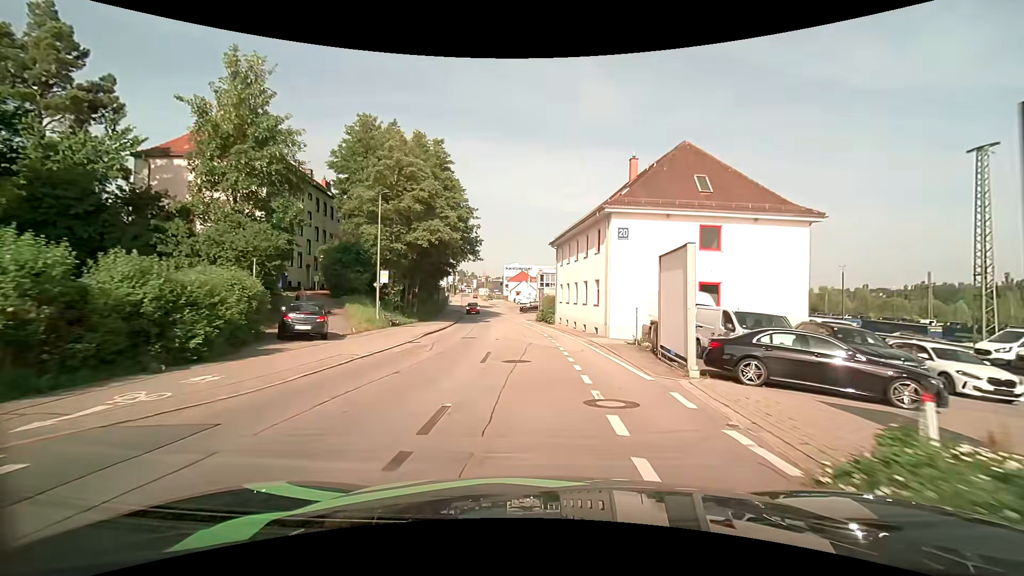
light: Day
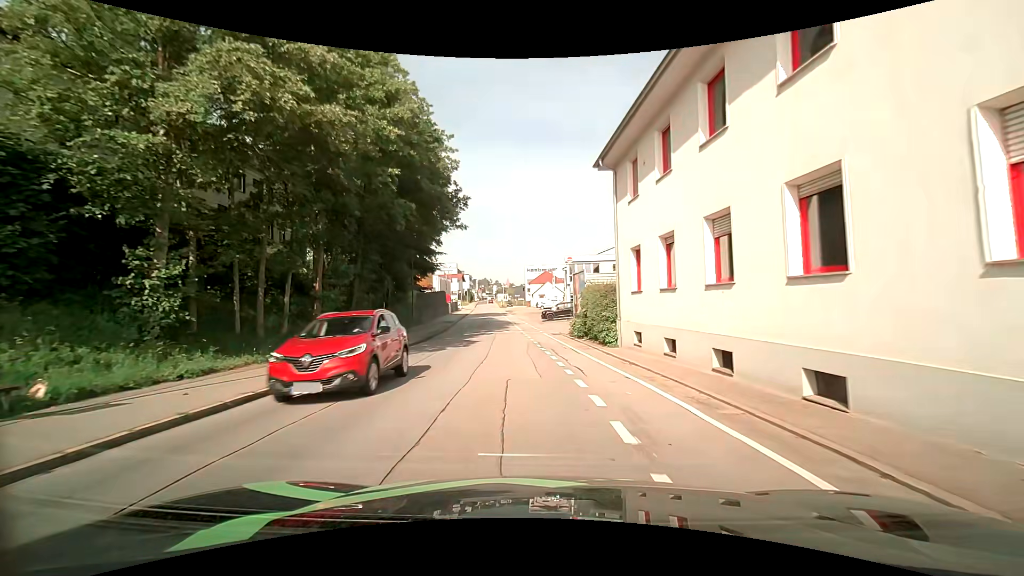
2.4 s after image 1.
(-0.6, +25.9) m; -3°
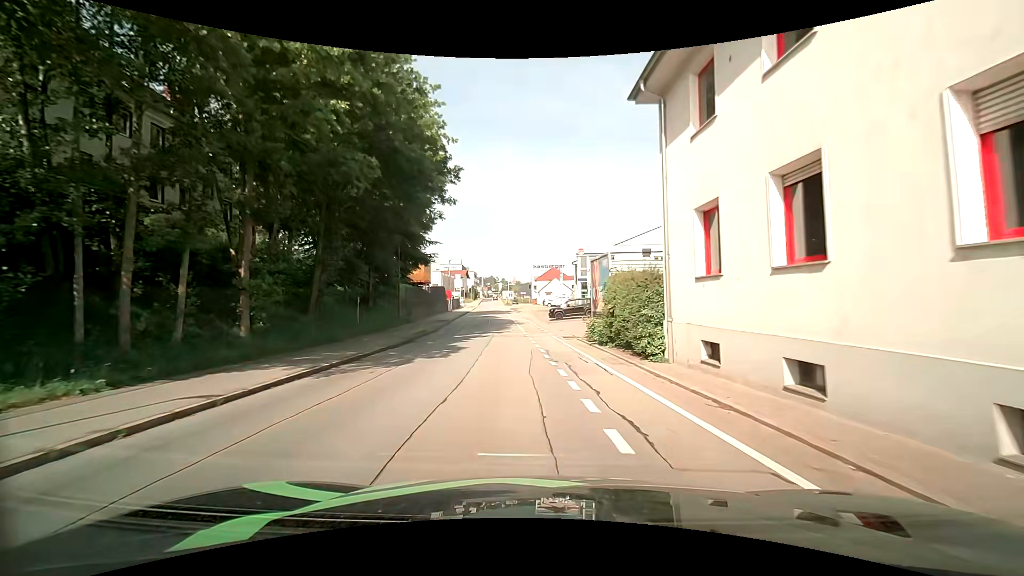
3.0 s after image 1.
(-0.1, +6.5) m; -1°
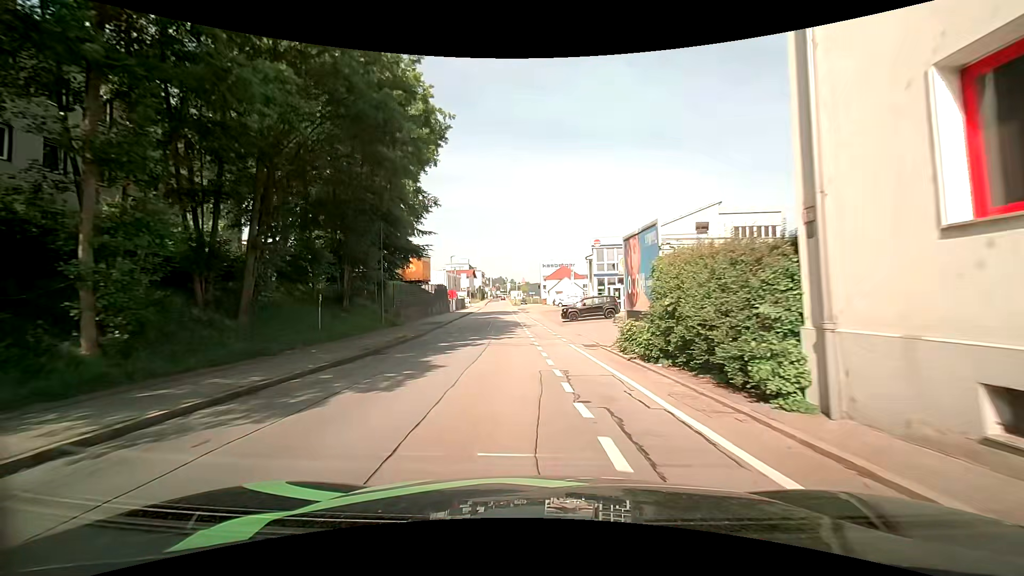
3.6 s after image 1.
(-0.1, +6.5) m; -2°
(0, +10) (-1, +20) (-1, +30) (-2, +40) (-3, +50) (-3, +60) (-4, +70) (-5, +80) (-6, +90) (-6, +100) m
